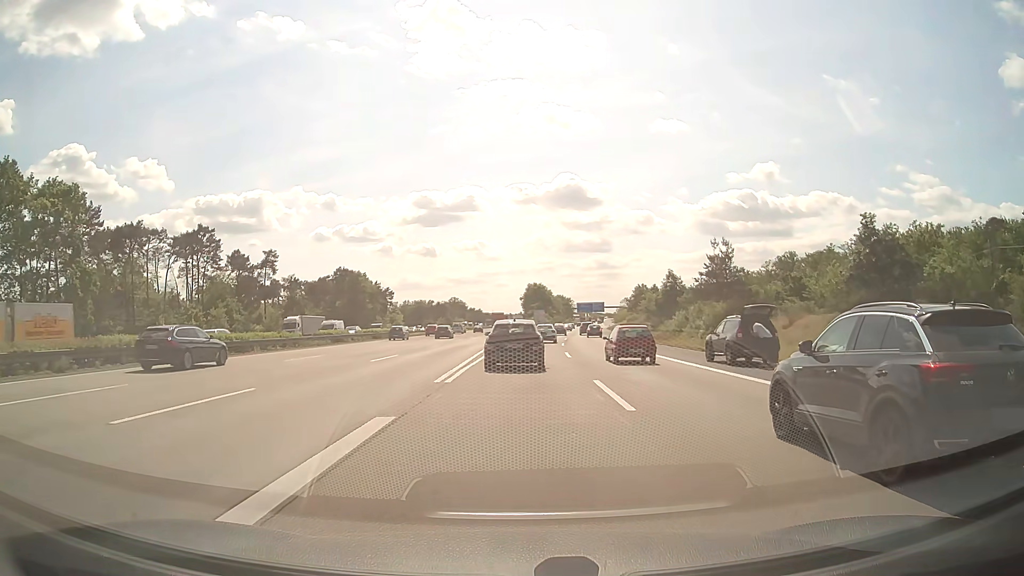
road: motorway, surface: asphalt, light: Day
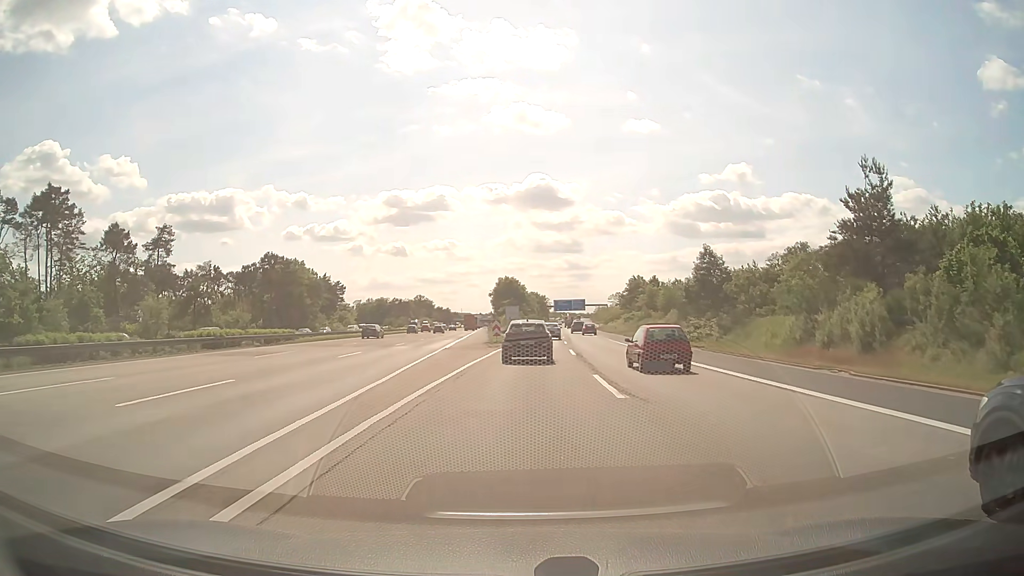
(+0.6, +34.9) m; +2°
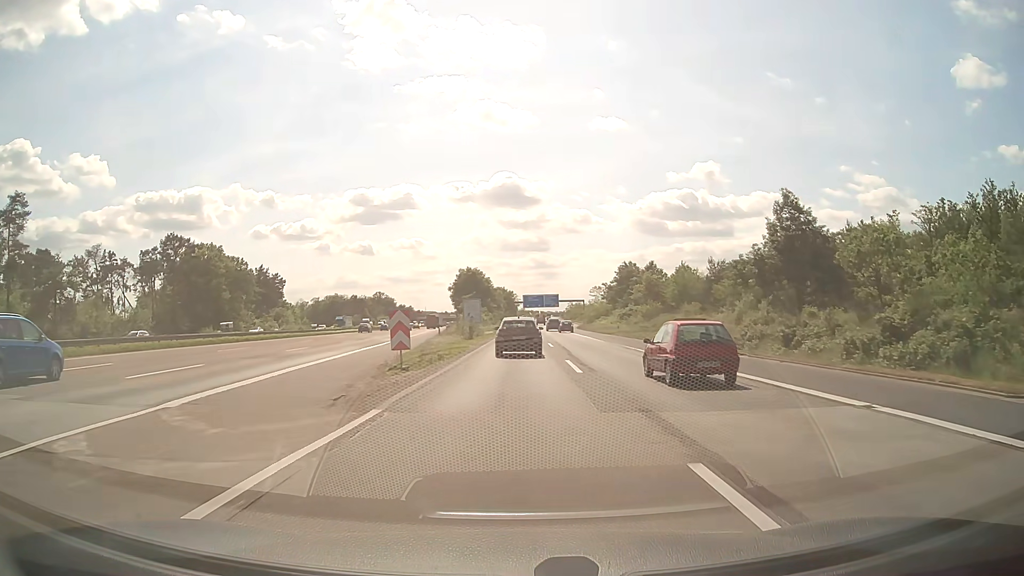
(+0.8, +31.1) m; +3°
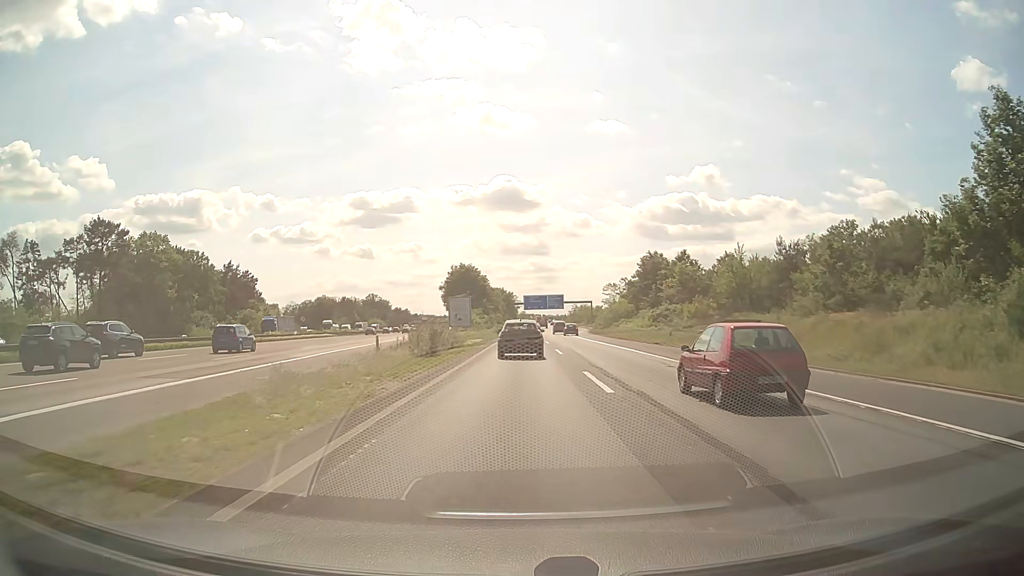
(+0.1, +23.6) m; 0°
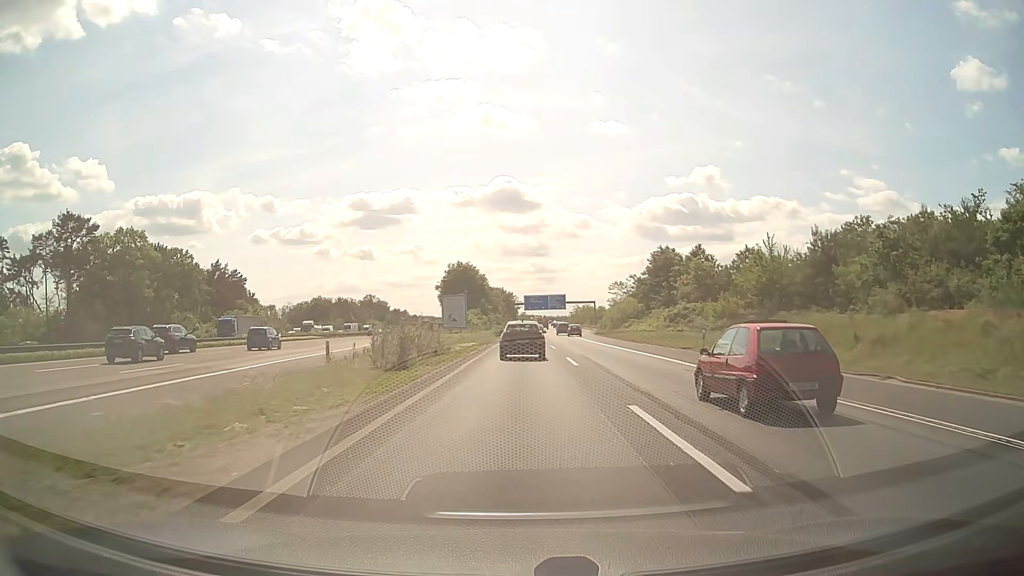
(0.0, +8.1) m; 0°
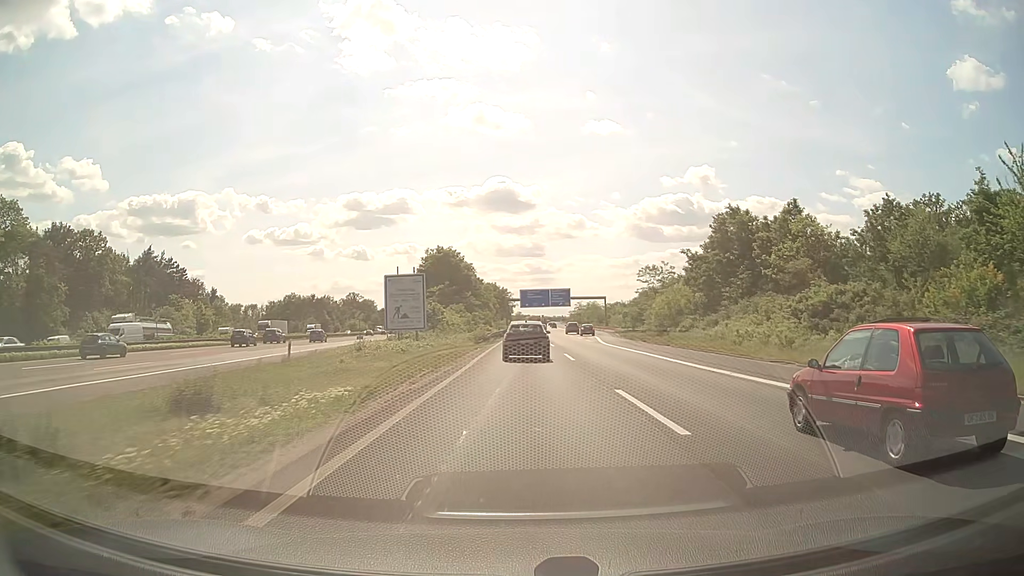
(+0.1, +33.1) m; +1°
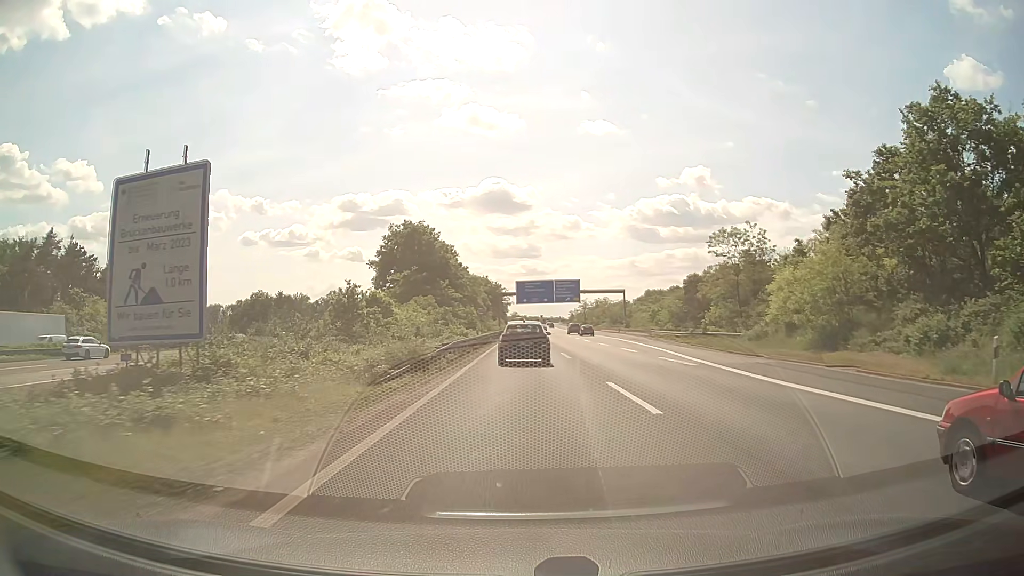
(+0.1, +34.6) m; 0°
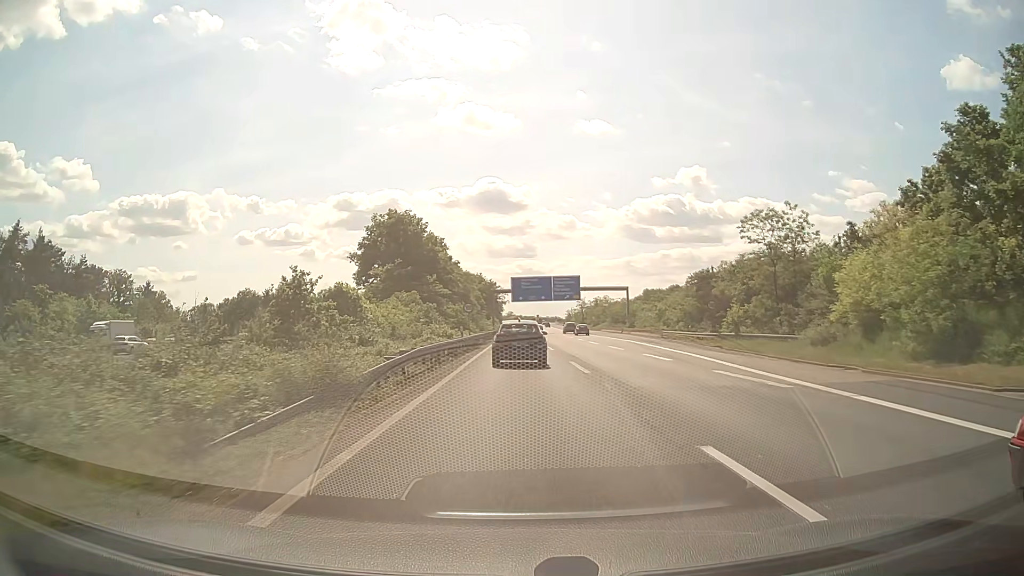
(0.0, +8.9) m; +1°
(0, +10) (0, +20) (0, +30) (0, +40) (0, +50) (0, +60) (0, +70) (0, +80) (0, +90) (0, +100) m
